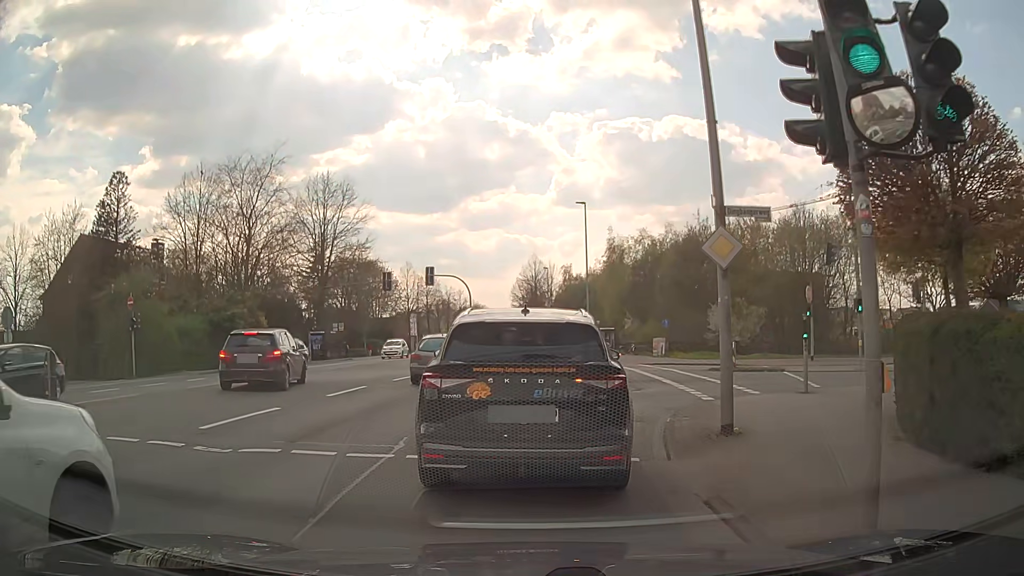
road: secondary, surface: asphalt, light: Day
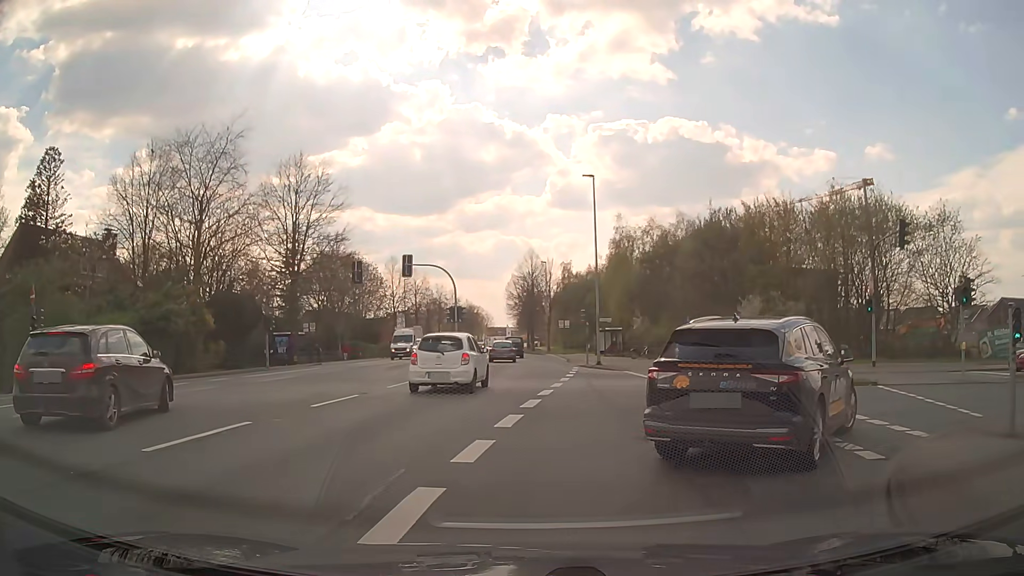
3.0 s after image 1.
(0.0, +7.9) m; +2°
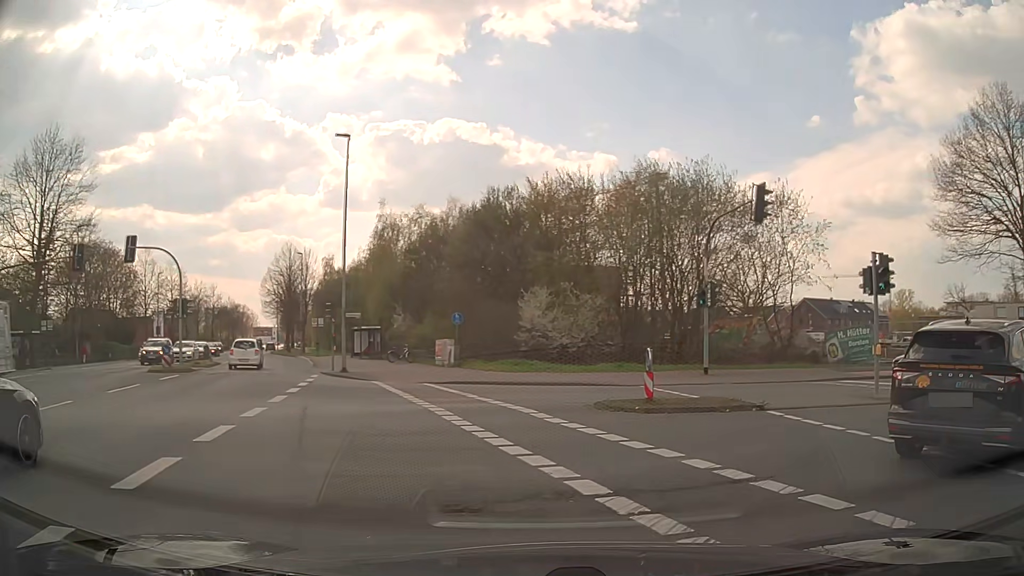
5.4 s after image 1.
(+0.9, +7.6) m; +18°
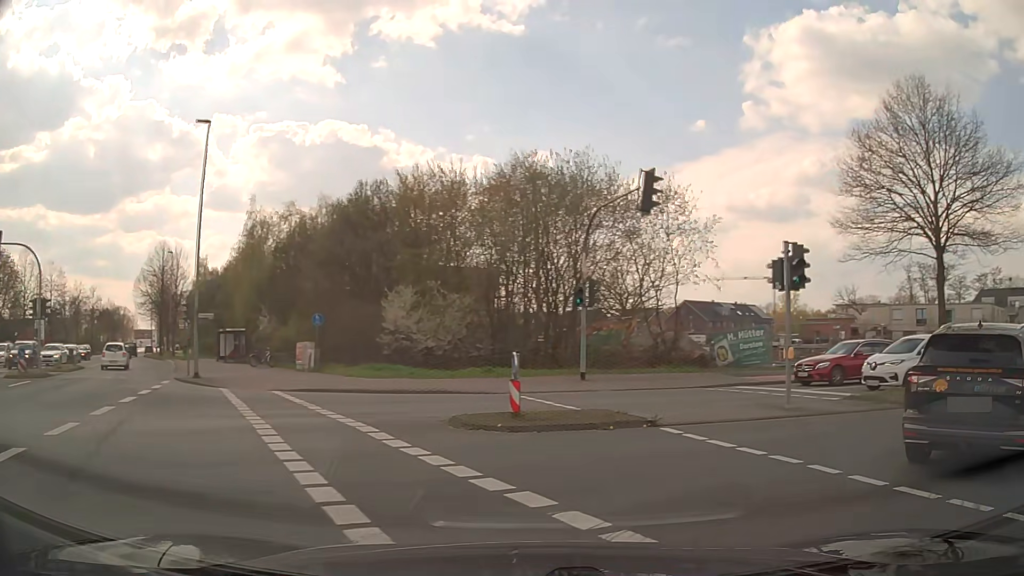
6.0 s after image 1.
(+0.2, +2.3) m; +11°
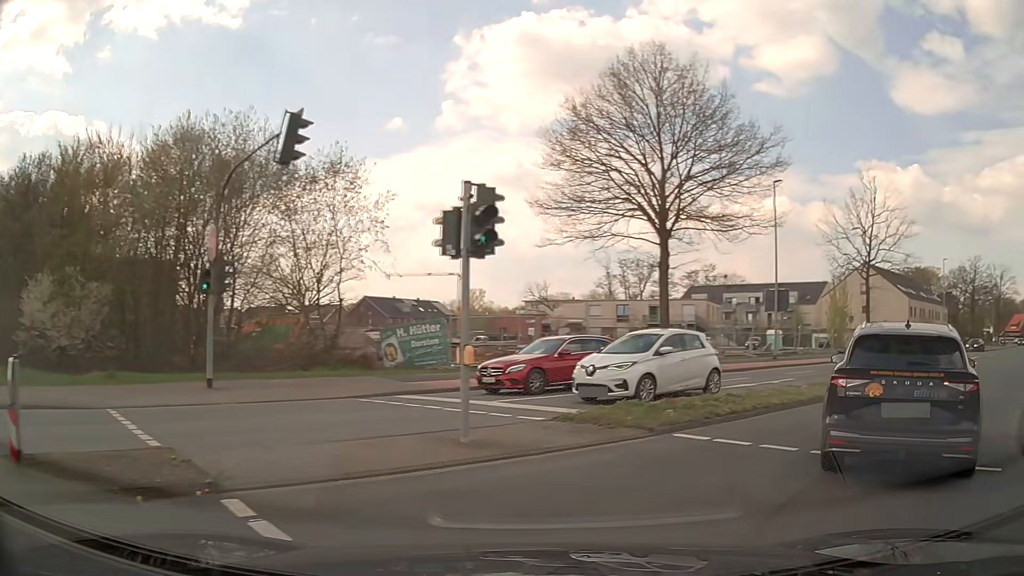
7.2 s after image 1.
(+1.1, +5.0) m; +26°
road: tertiary
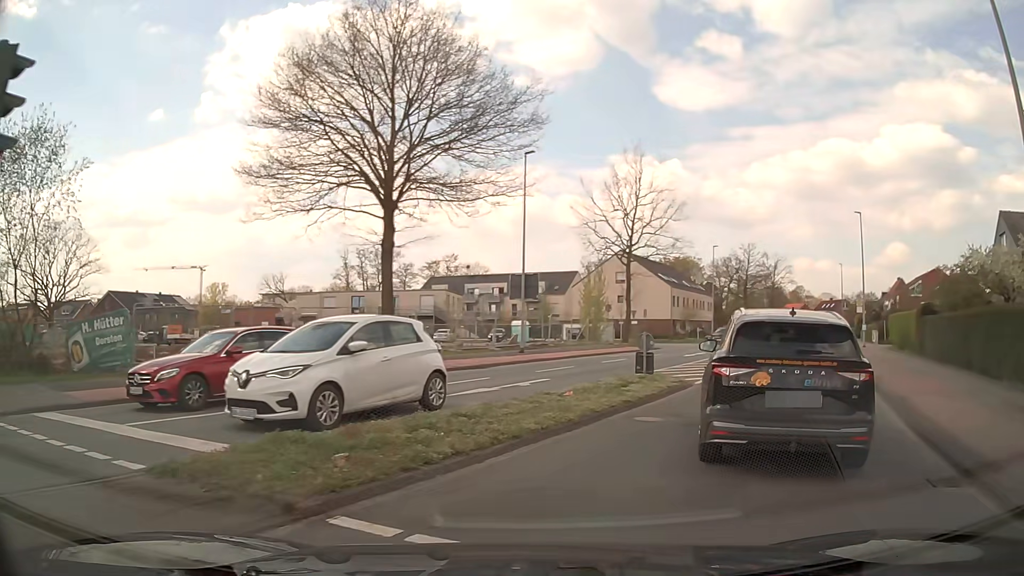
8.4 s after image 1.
(+1.0, +4.7) m; +22°
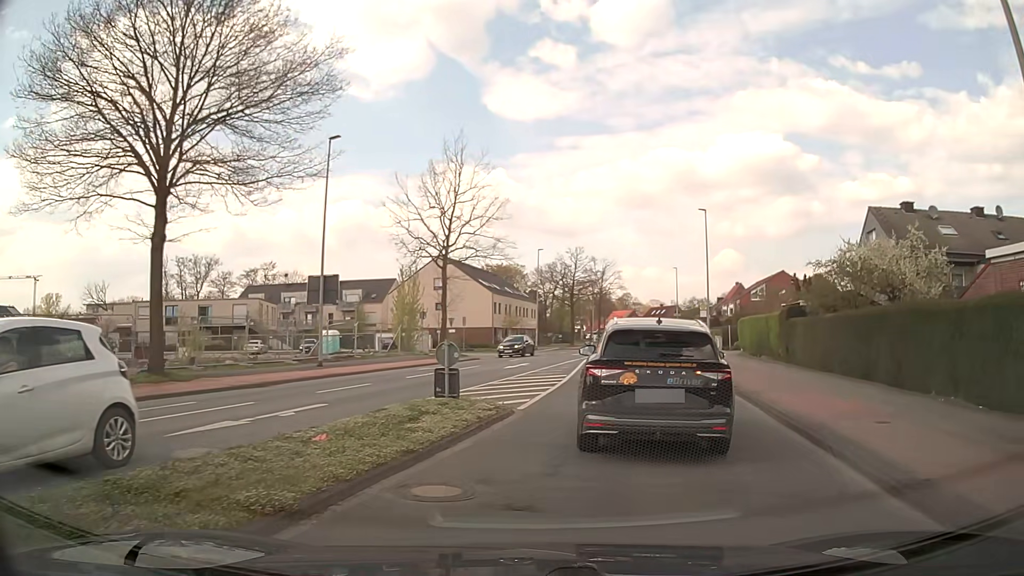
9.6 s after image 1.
(+0.6, +4.4) m; +15°
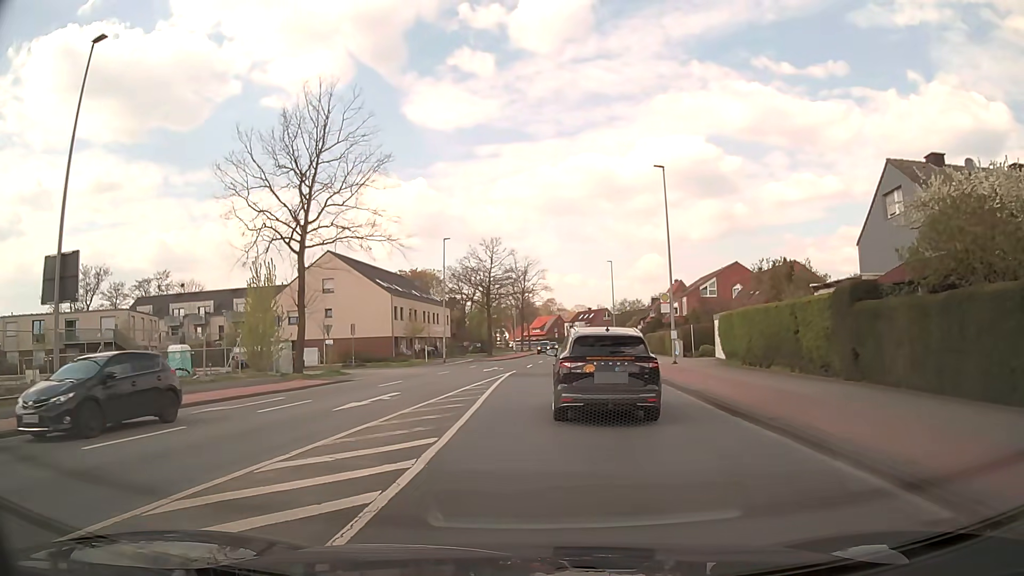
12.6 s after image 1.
(+1.3, +13.8) m; +6°
